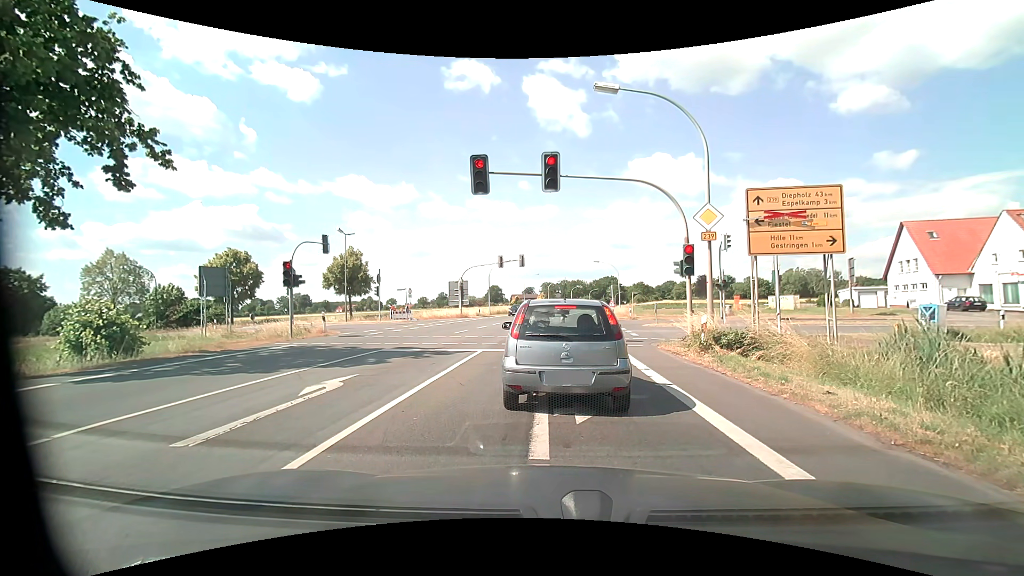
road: primary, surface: asphalt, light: Day
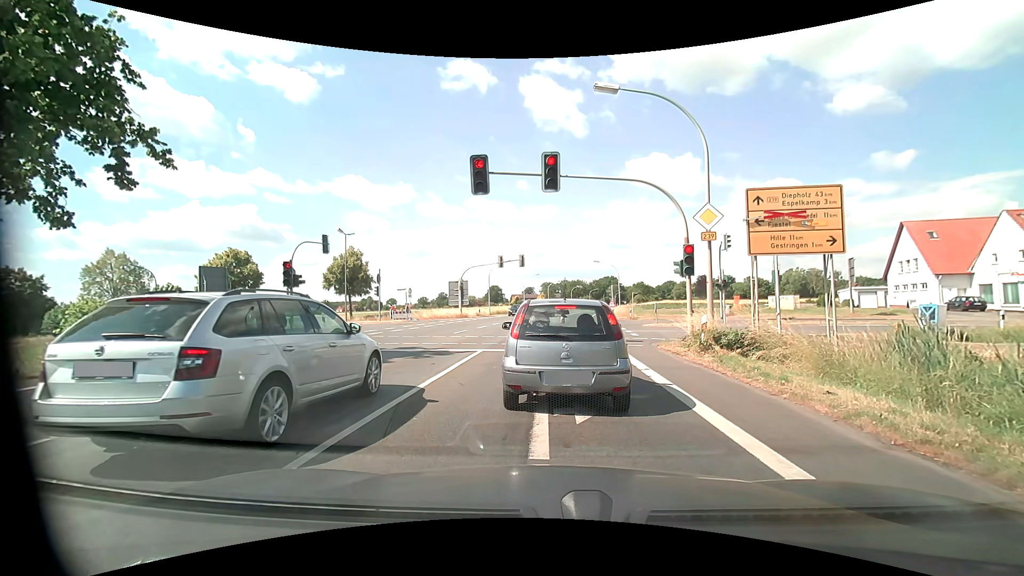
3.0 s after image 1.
(0.0, 0.0) m; 0°
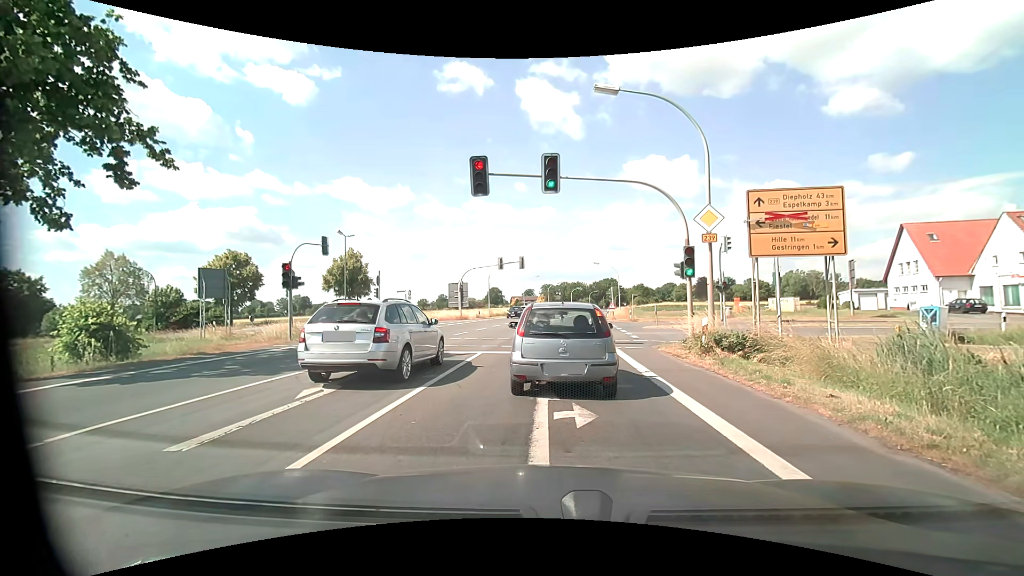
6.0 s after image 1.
(0.0, +0.1) m; 0°
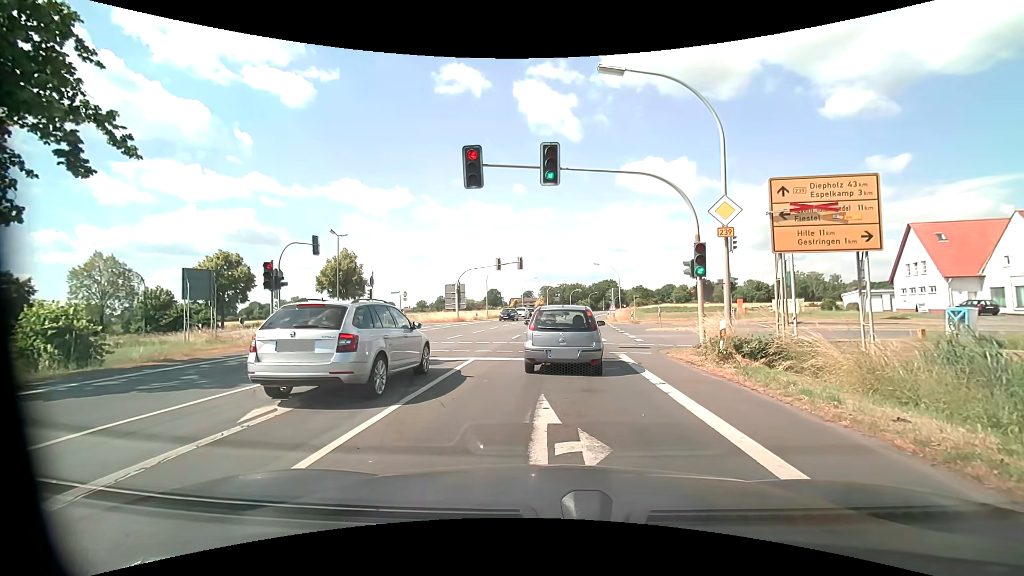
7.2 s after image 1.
(0.0, +1.6) m; +2°
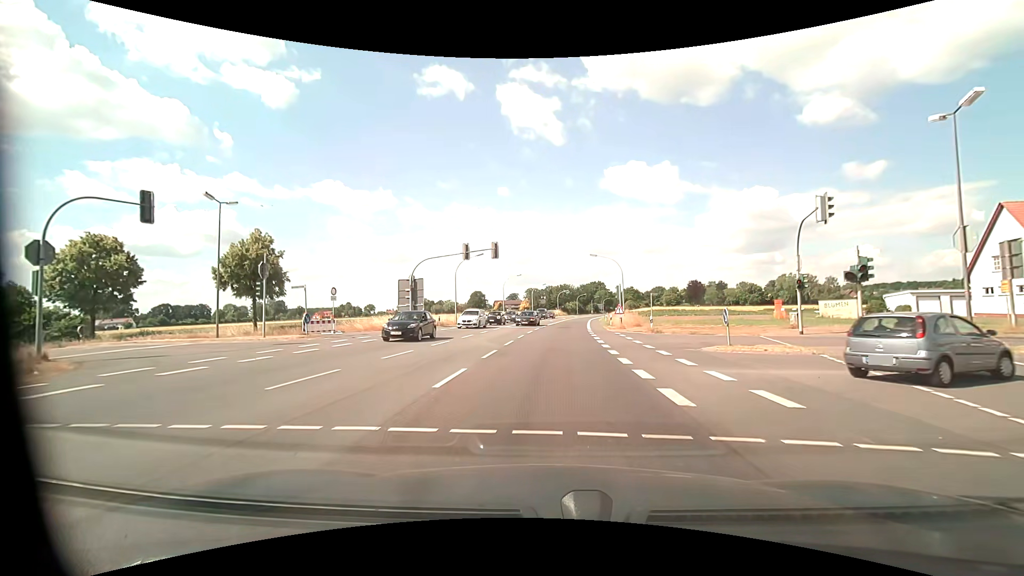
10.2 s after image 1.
(+0.1, +15.0) m; +2°
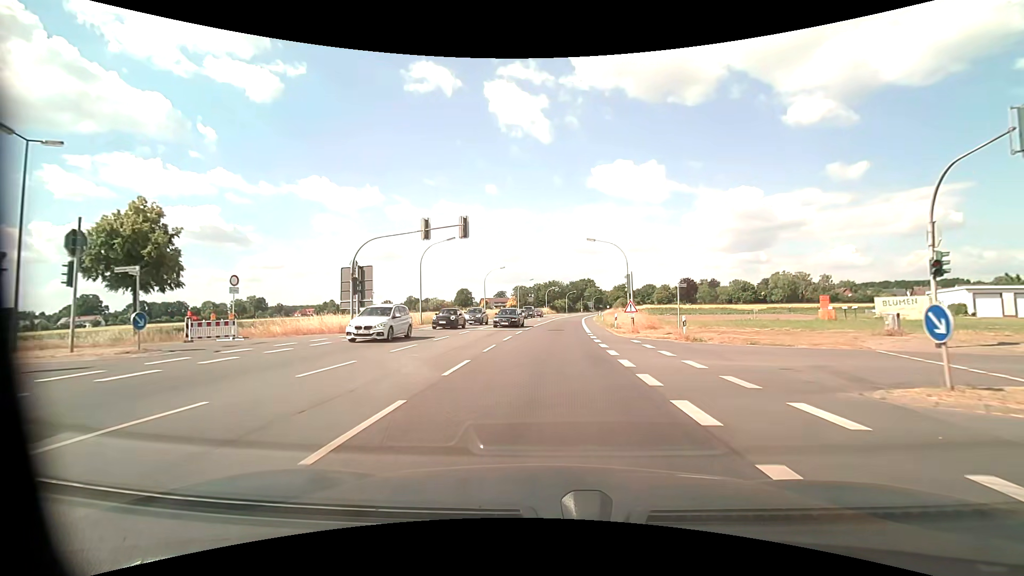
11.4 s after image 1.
(+0.1, +10.8) m; +1°
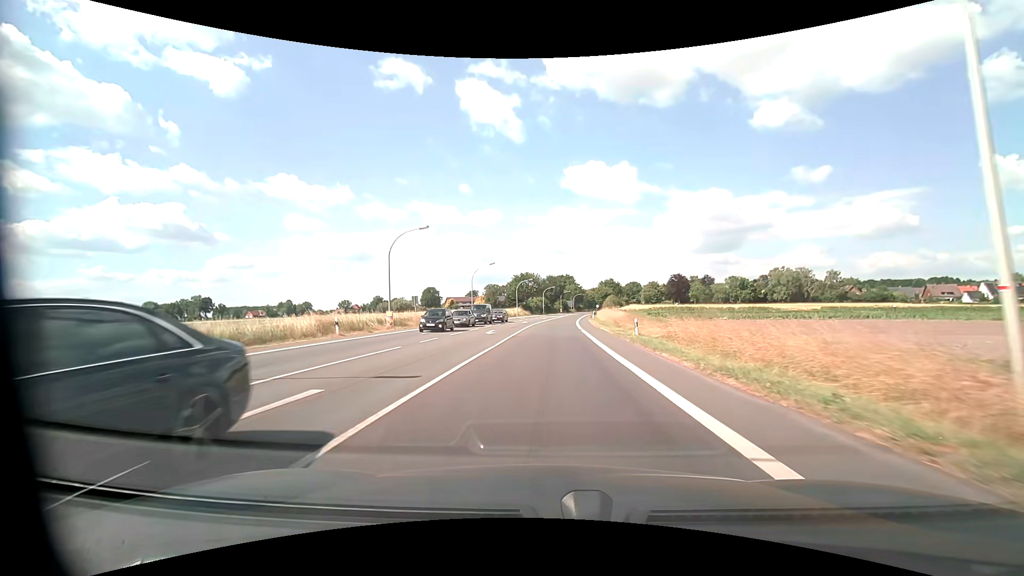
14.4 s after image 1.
(+1.0, +36.6) m; +3°
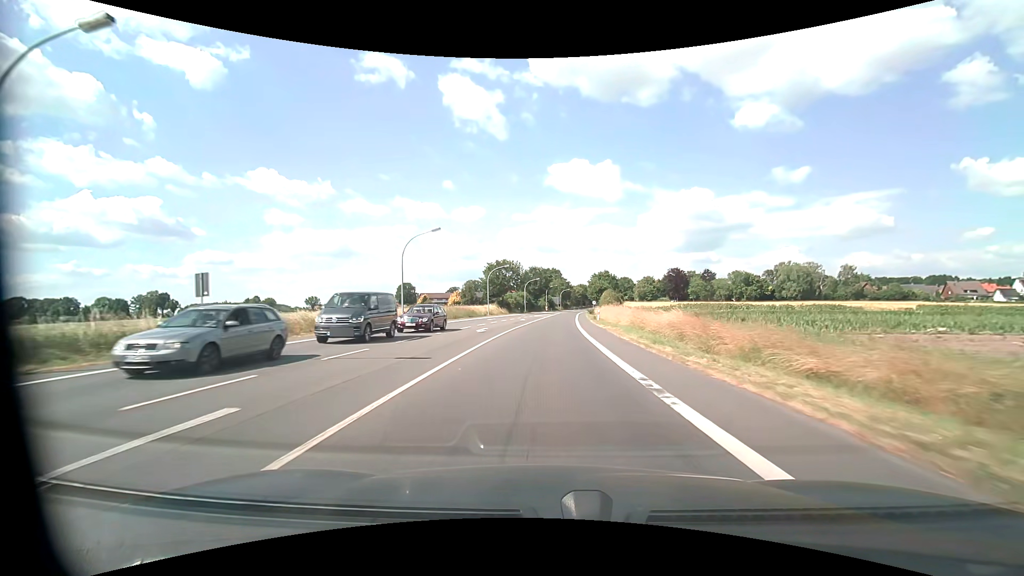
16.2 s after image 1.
(+0.4, +27.2) m; +2°
(0, +10) (0, +20) (0, +30) (+1, +40) (+1, +50) (+2, +60) (+2, +70) (+3, +80) (+4, +90) (+4, +100) m
